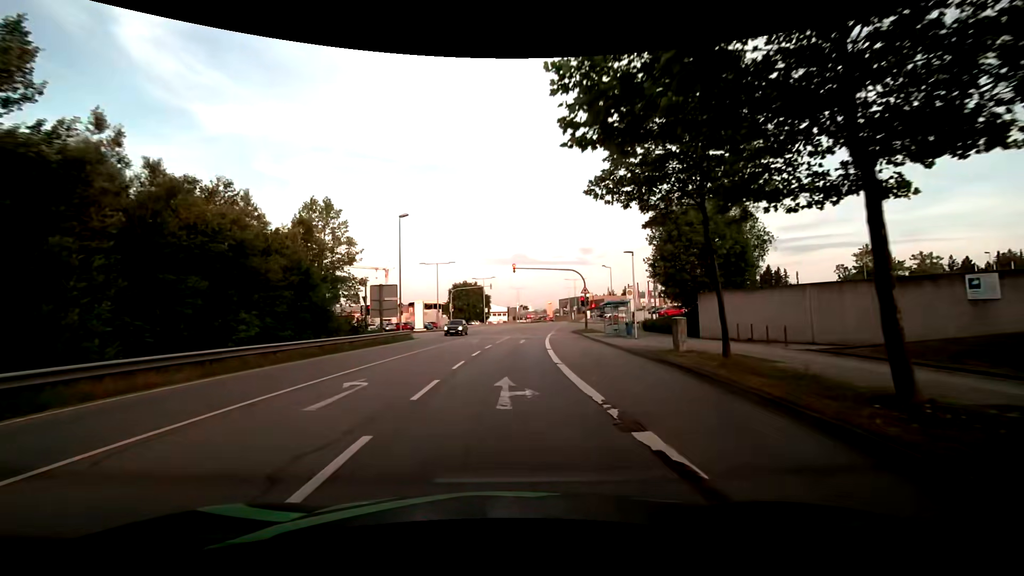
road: secondary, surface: asphalt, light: Day
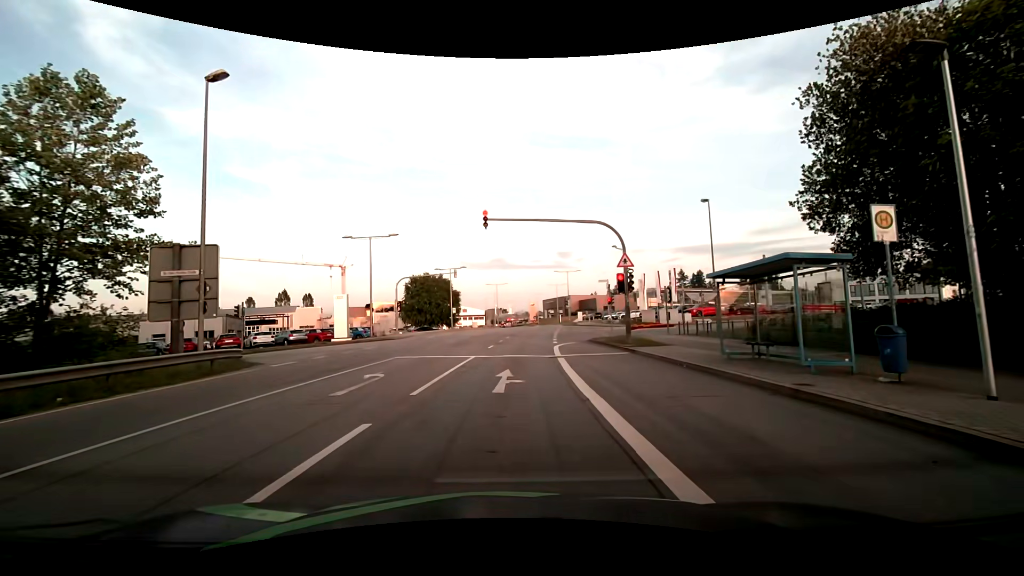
(+0.6, +22.5) m; +3°
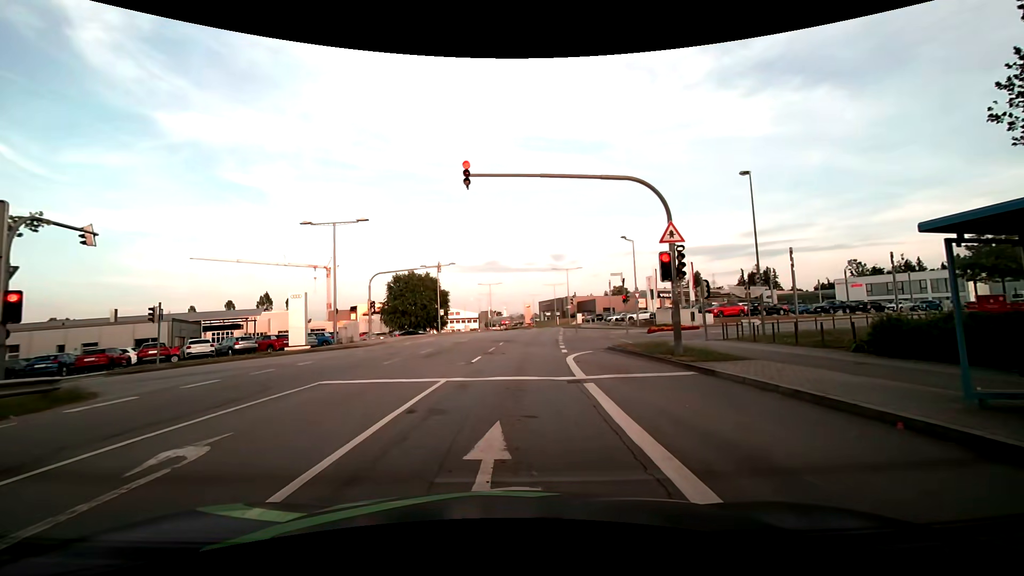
(0.0, +7.4) m; 0°
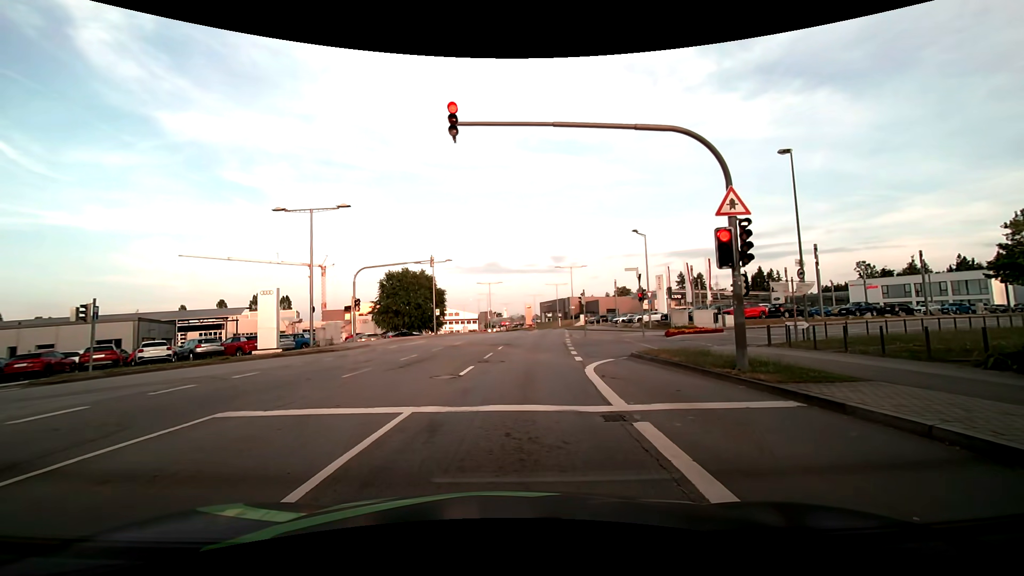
(0.0, +4.1) m; 0°
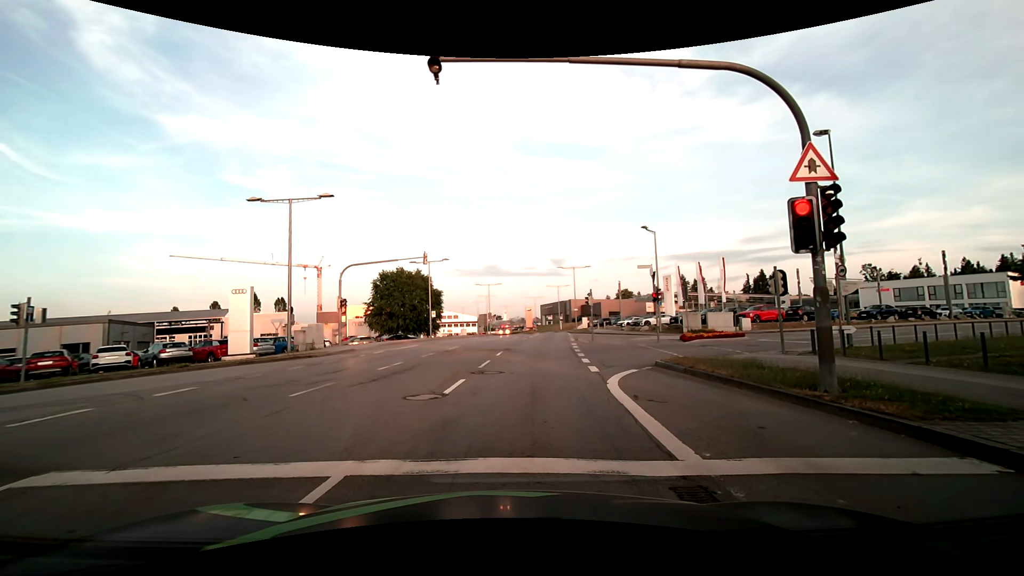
(0.0, +3.1) m; -1°
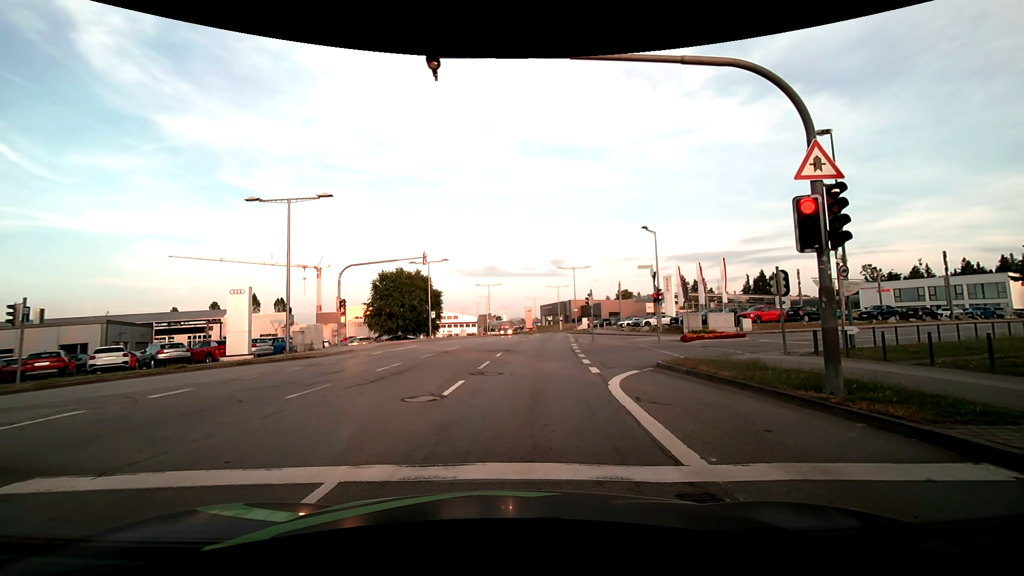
(0.0, +0.2) m; 0°
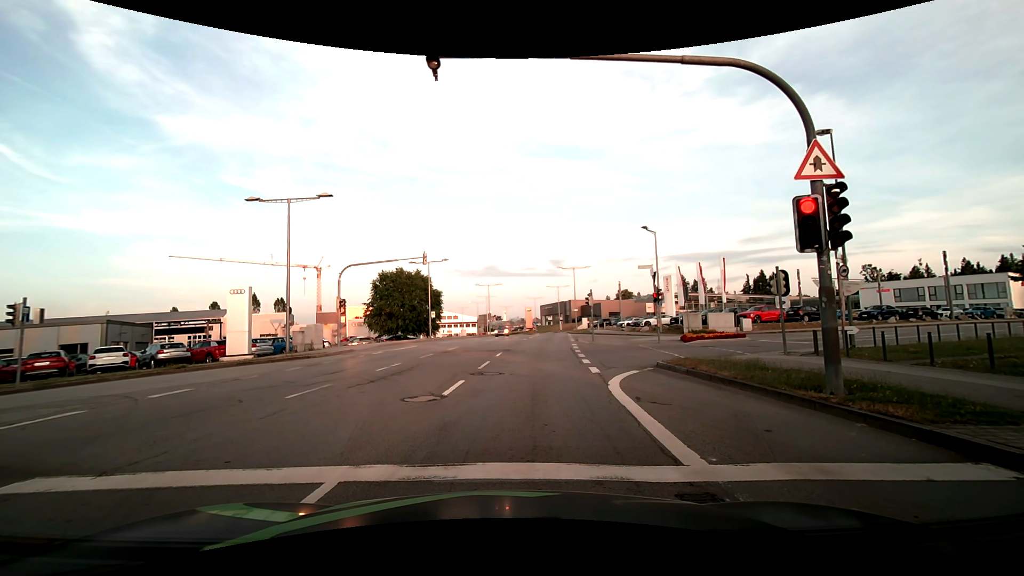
(0.0, +0.1) m; 0°
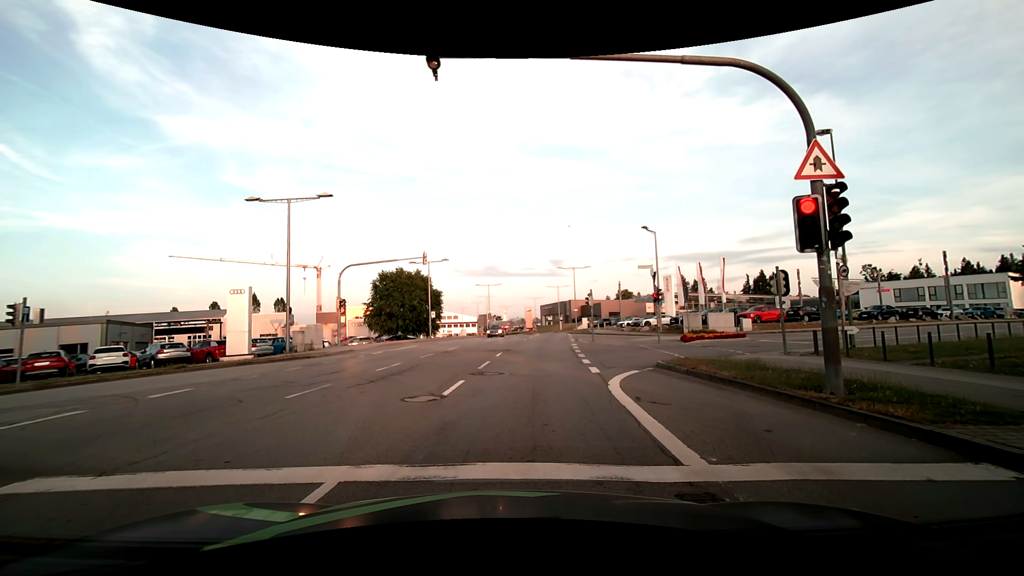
(0.0, 0.0) m; 0°
(0, +10) (+1, +20) (+2, +30) (+3, +40) (+4, +50) (+5, +60) (+7, +70) (+7, +80) (+8, +90) (+7, +100) m
